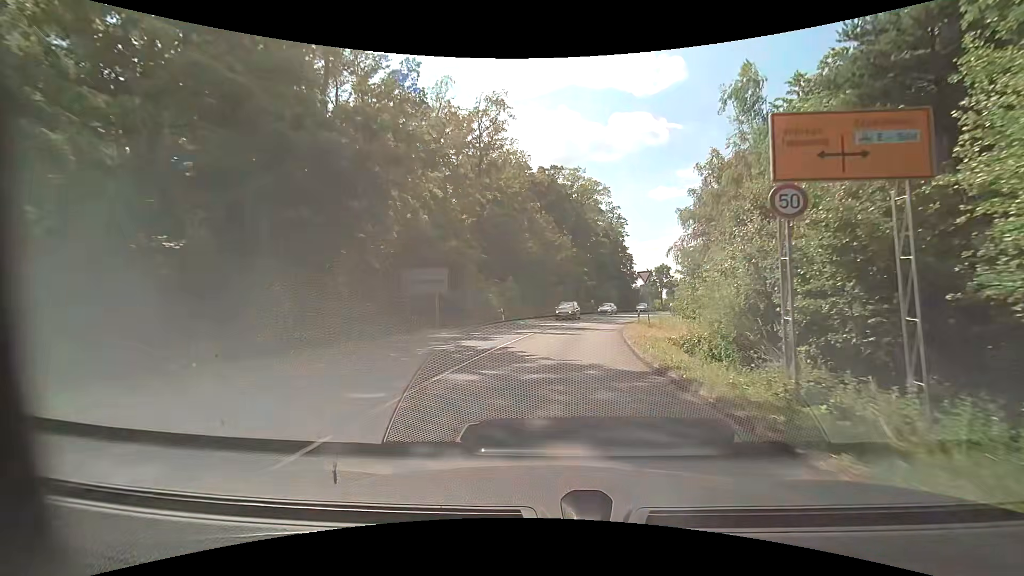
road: primary_link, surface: asphalt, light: Day
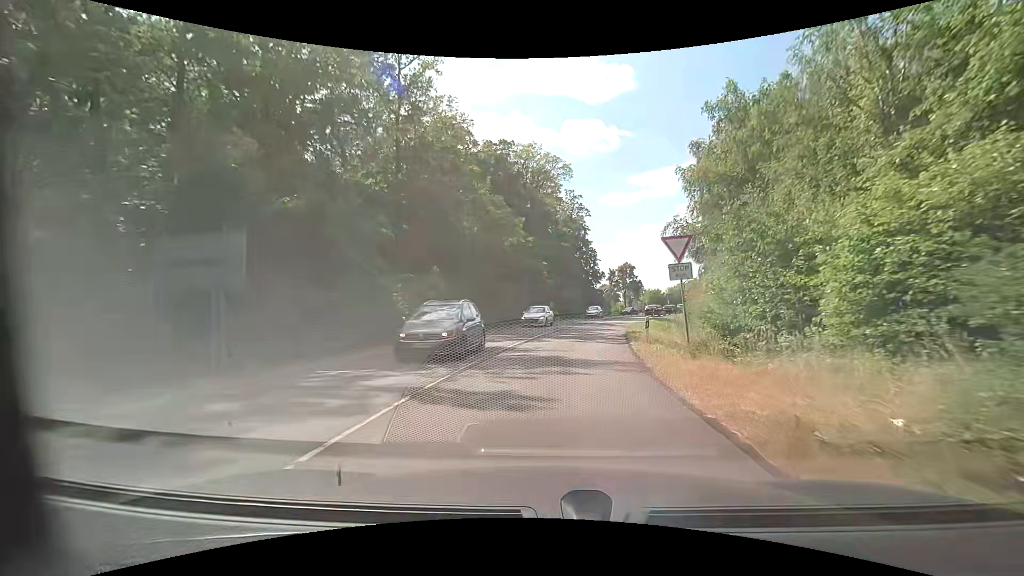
(+0.8, +15.6) m; +6°
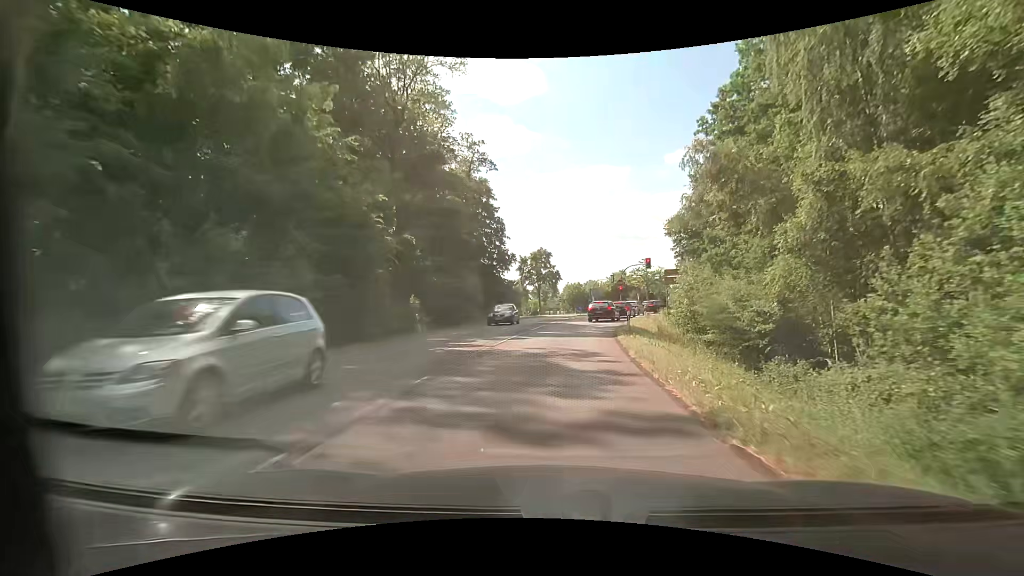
(+2.5, +29.1) m; +10°
